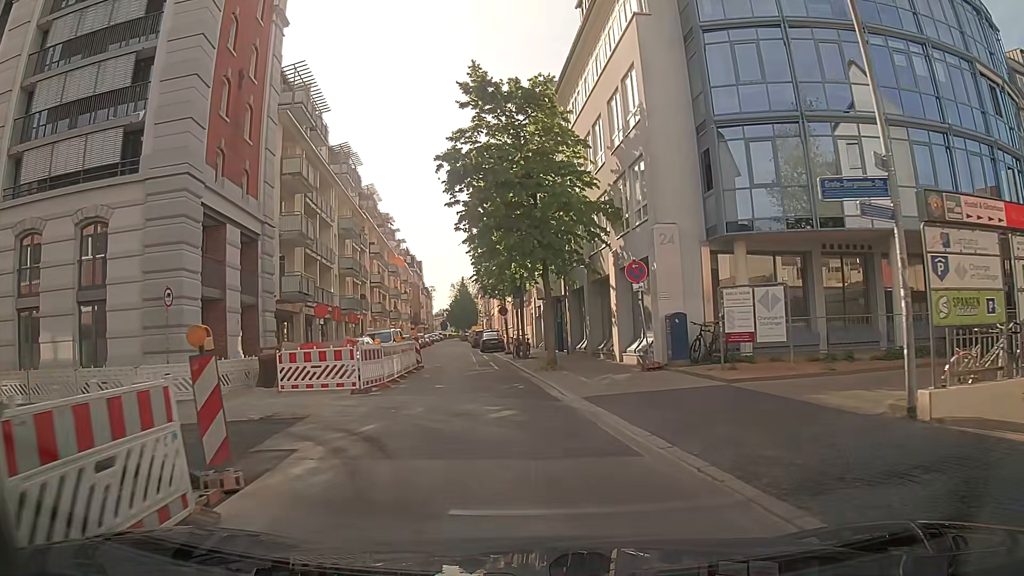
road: residential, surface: asphalt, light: Day
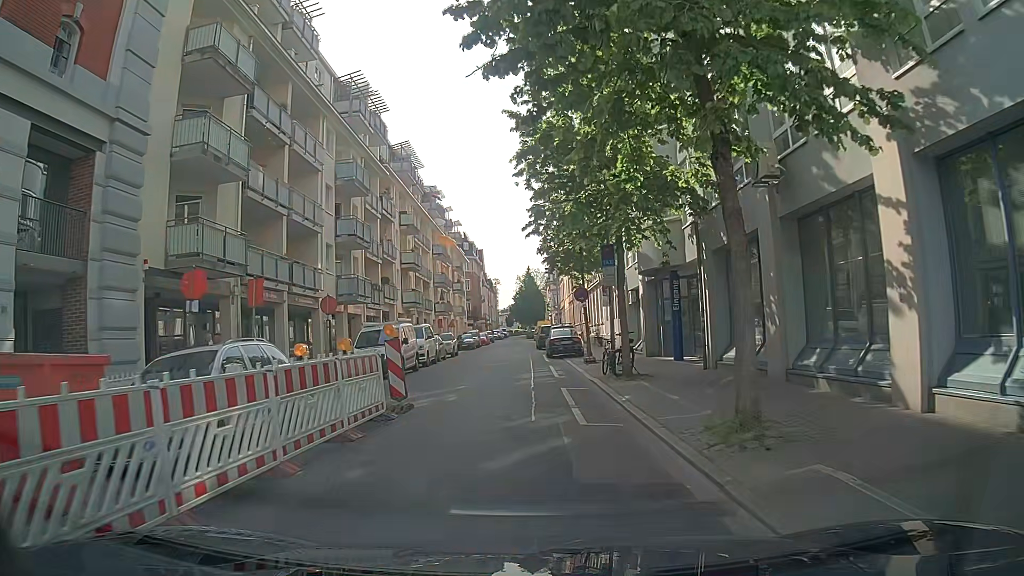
(-1.1, +15.5) m; -5°
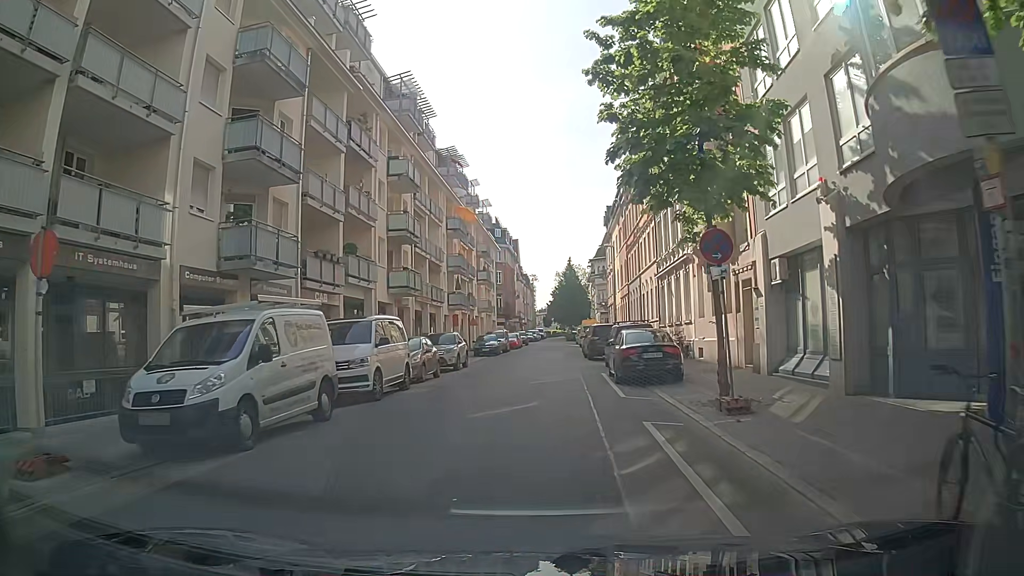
(-0.7, +15.7) m; -3°
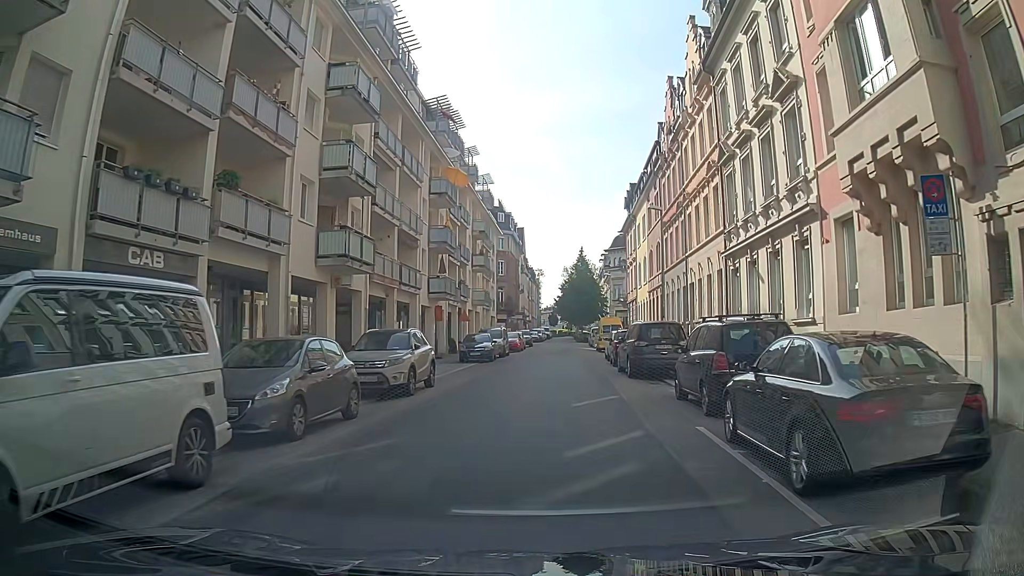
(-0.3, +12.2) m; -2°
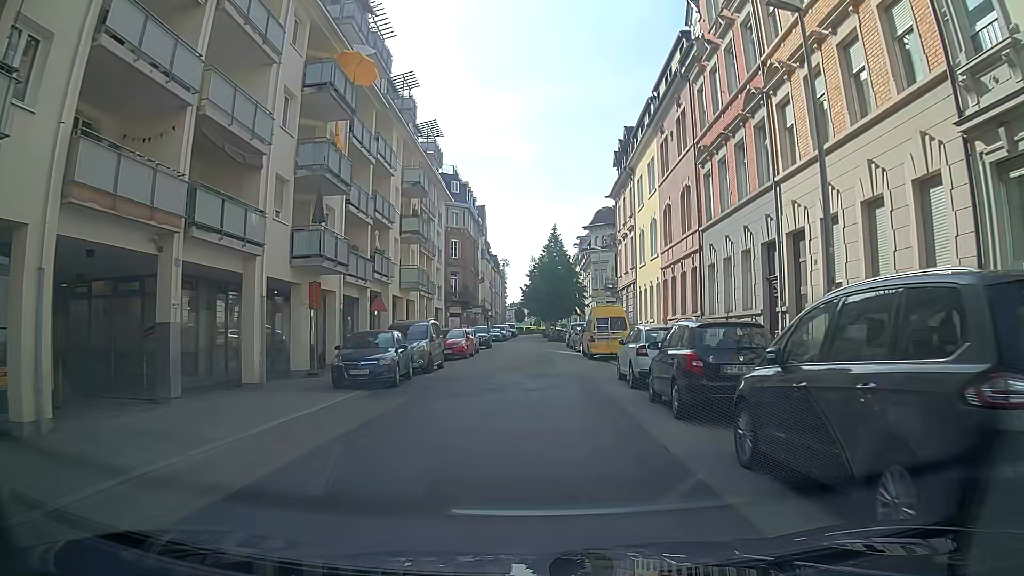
(+0.6, +17.2) m; +4°
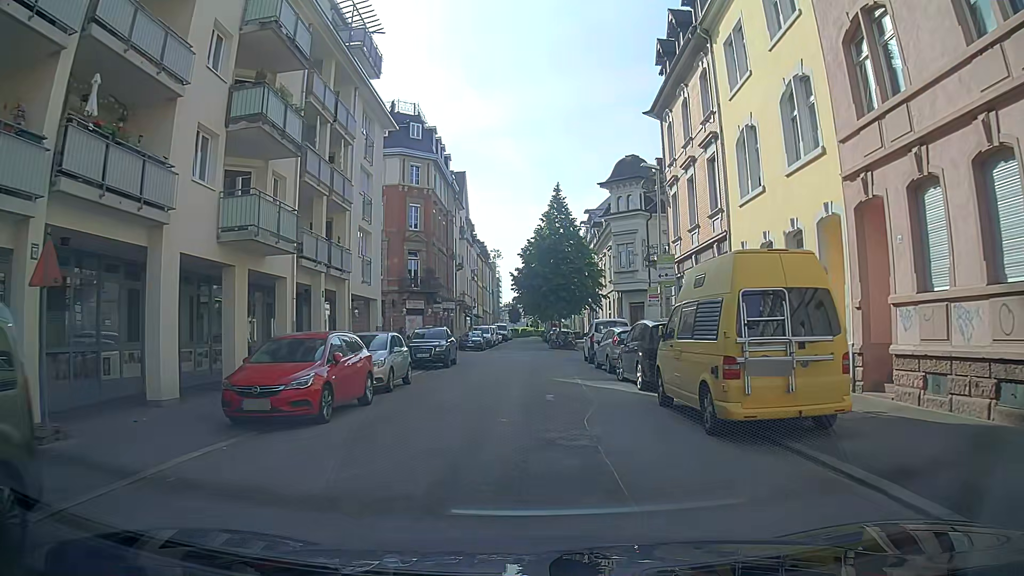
(-0.4, +21.4) m; -2°
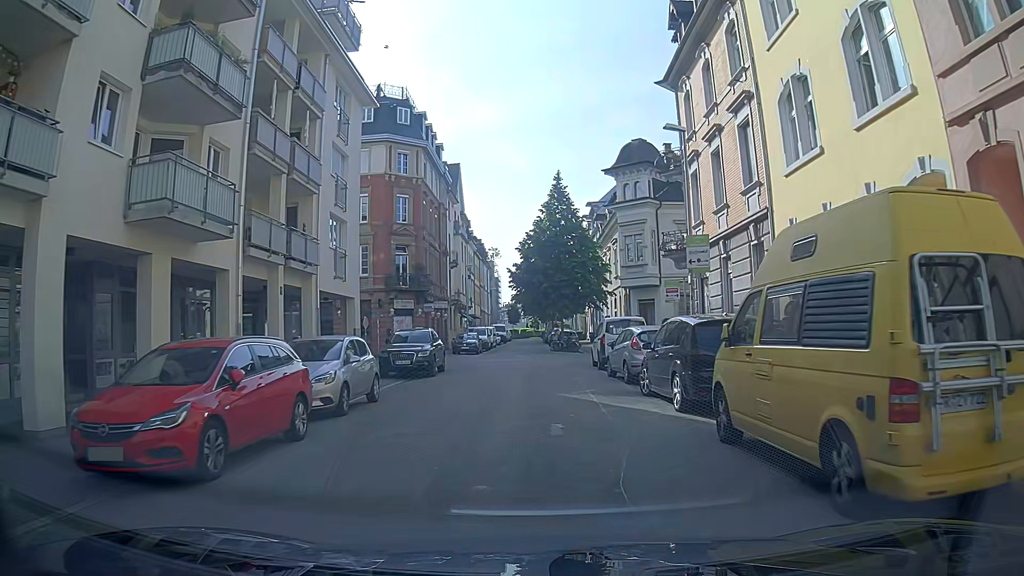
(+0.1, +4.1) m; +1°
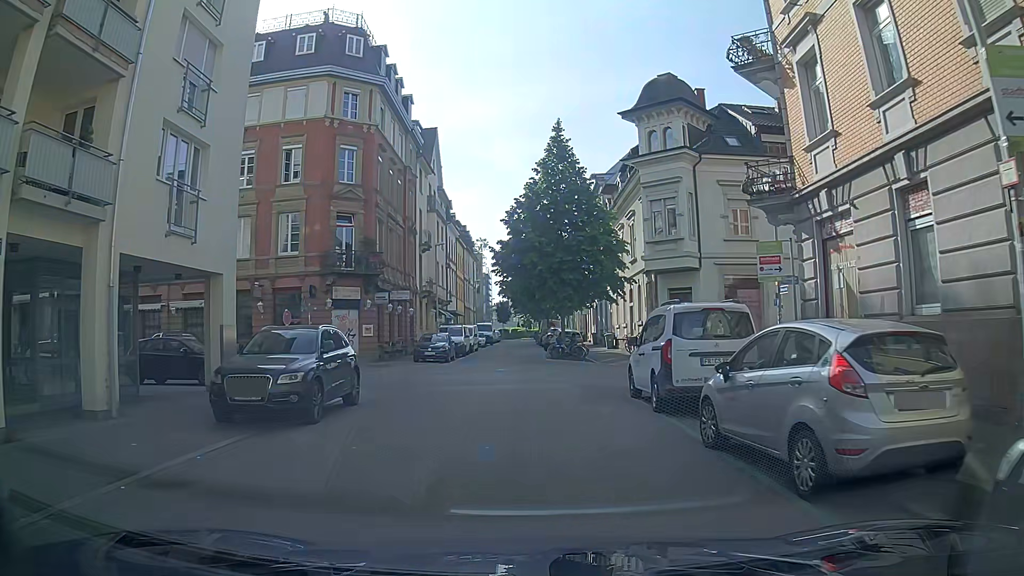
(0.0, +12.0) m; 0°
